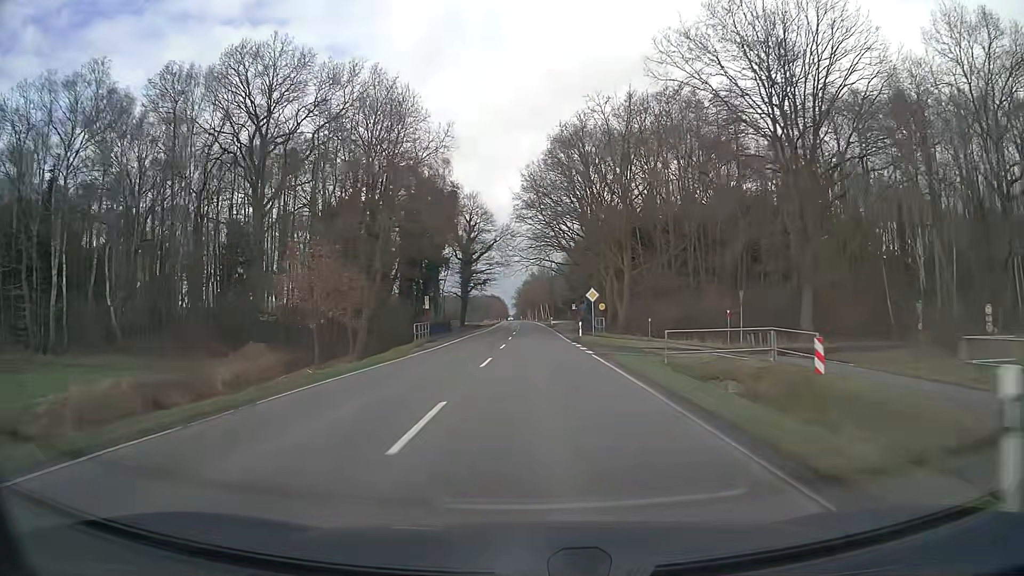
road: secondary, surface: asphalt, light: Day
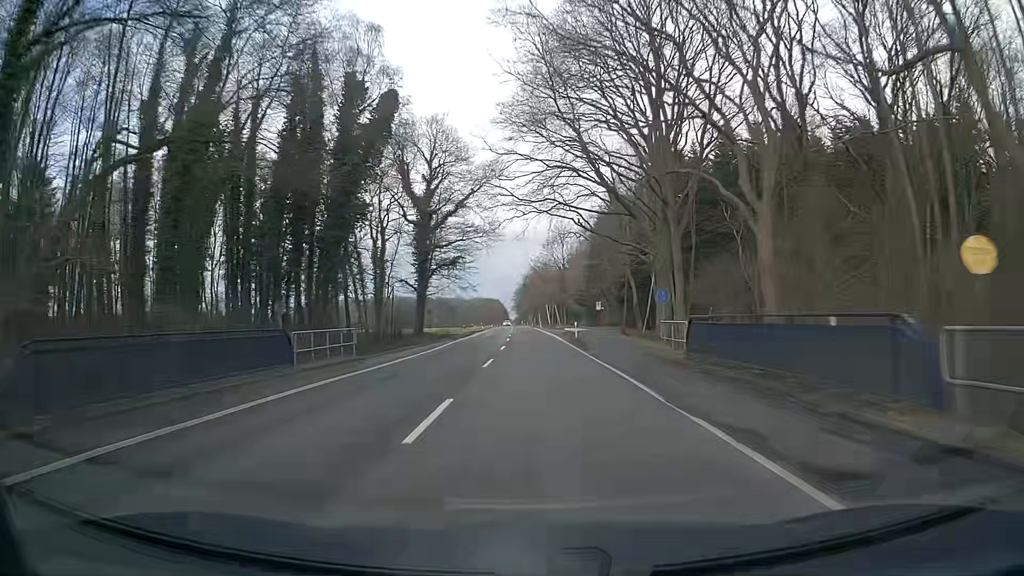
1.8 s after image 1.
(-0.1, +47.3) m; 0°
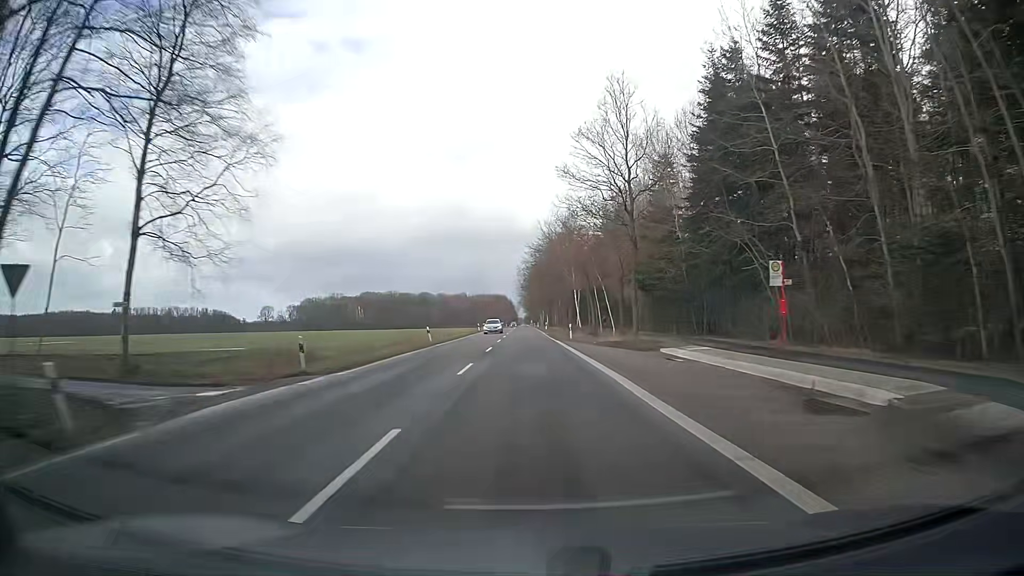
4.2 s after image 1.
(-0.6, +63.1) m; -1°
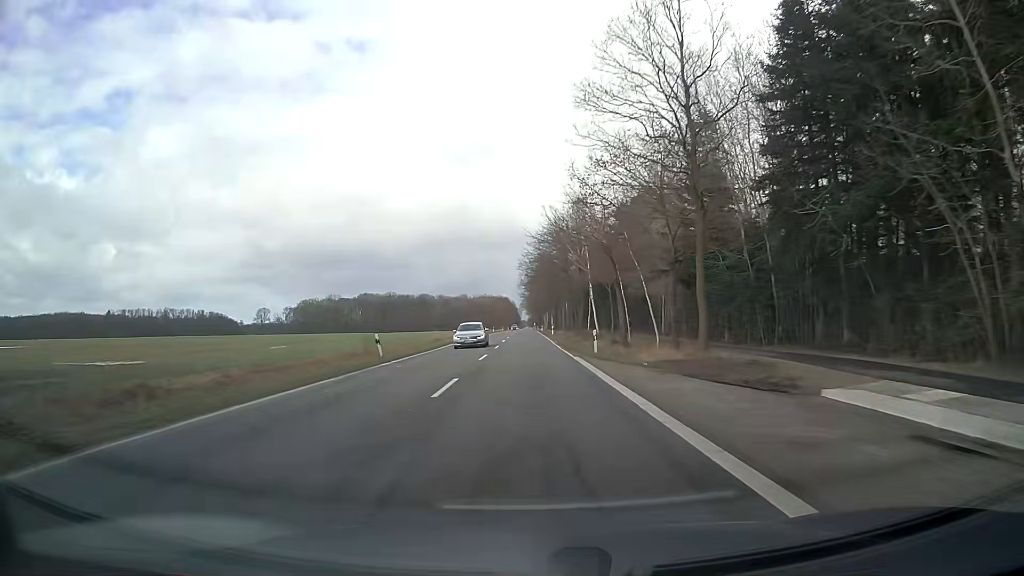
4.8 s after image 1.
(-0.1, +15.8) m; 0°
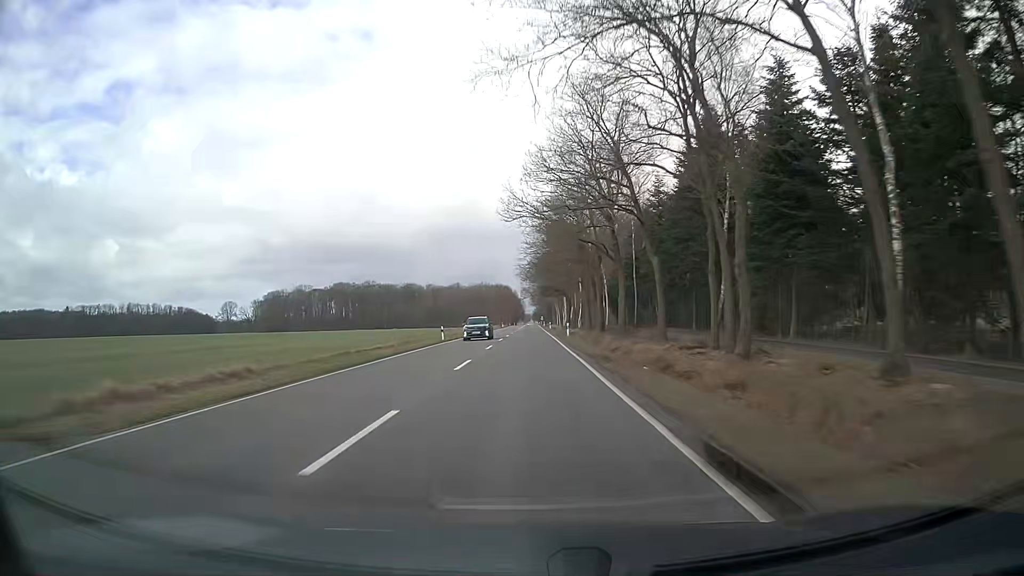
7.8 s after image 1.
(-0.3, +79.0) m; 0°
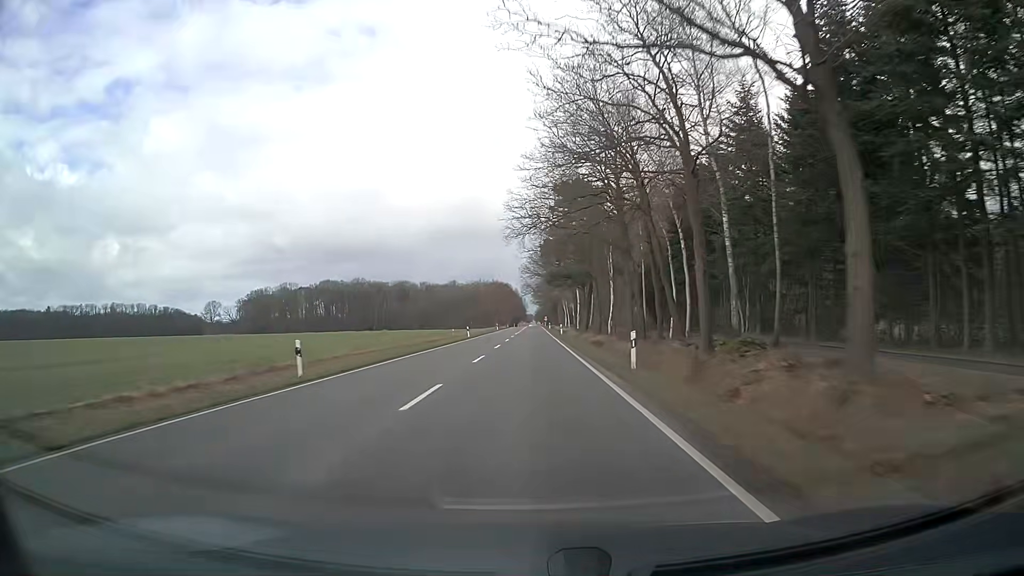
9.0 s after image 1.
(-0.1, +31.7) m; 0°
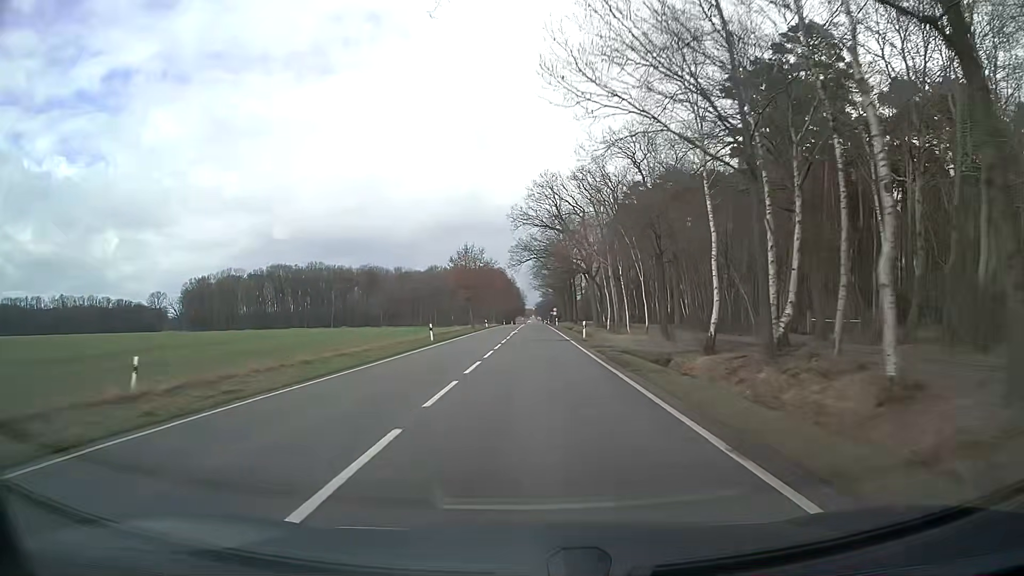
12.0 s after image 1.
(-0.2, +77.7) m; 0°
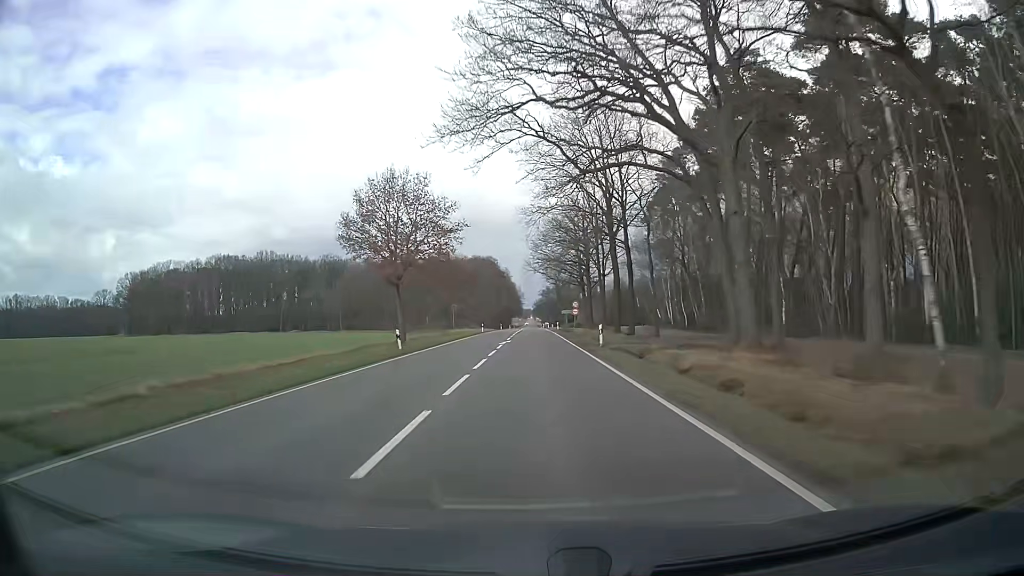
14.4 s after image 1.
(+0.1, +57.9) m; 0°
(0, +10) (0, +20) (0, +30) (0, +40) (0, +50) (0, +60) (0, +70) (0, +80) (0, +90) (0, +100) m
